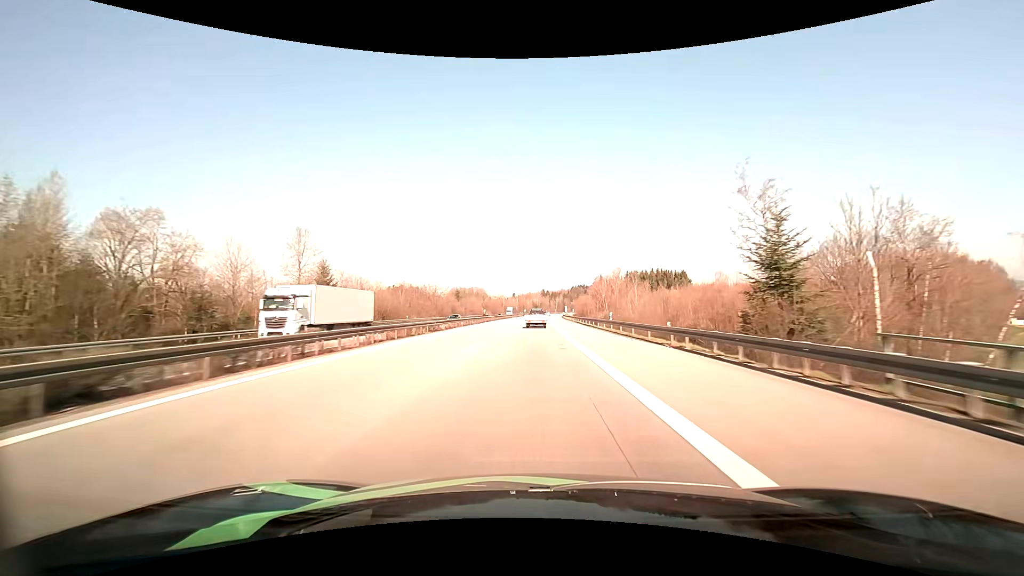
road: motorway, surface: asphalt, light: Day
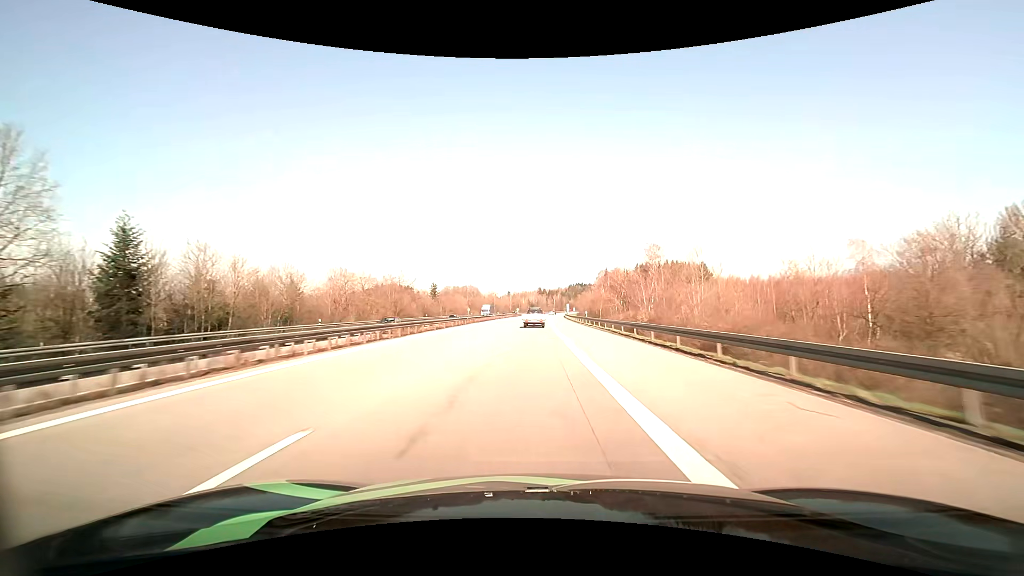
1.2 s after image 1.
(+0.2, +34.2) m; +1°
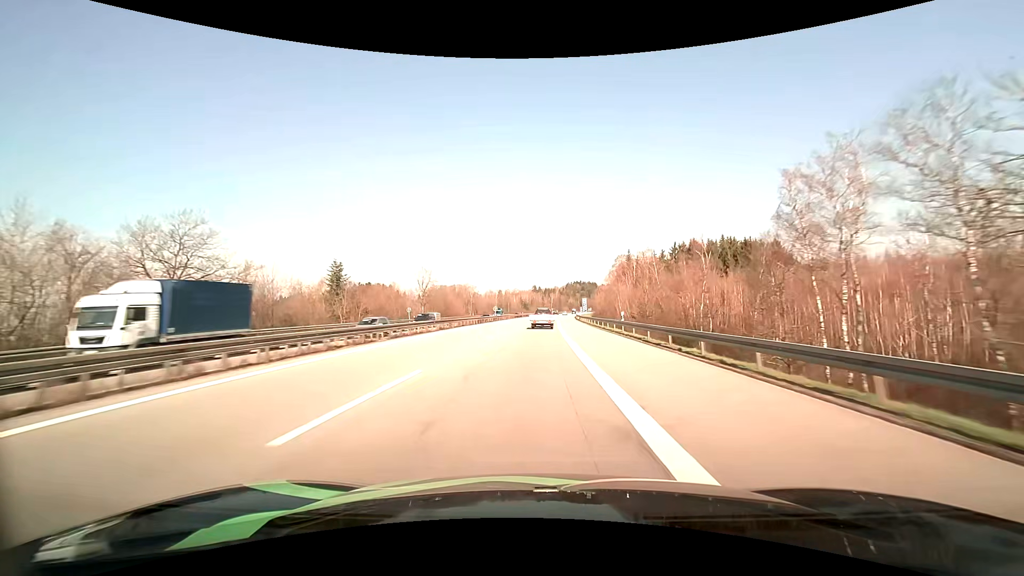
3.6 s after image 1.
(+0.1, +66.7) m; 0°
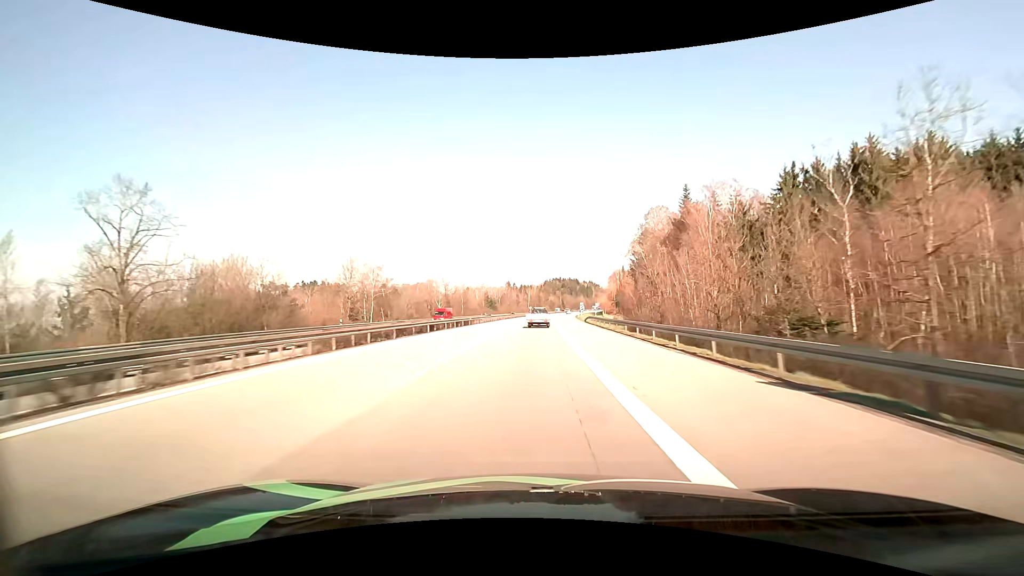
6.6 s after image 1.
(+1.7, +81.2) m; +3°
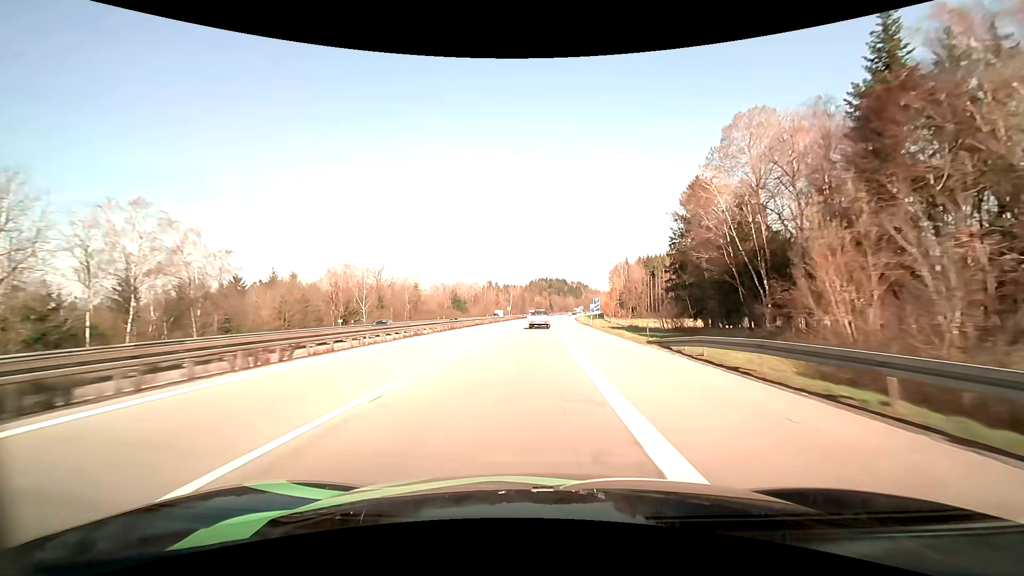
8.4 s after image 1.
(+0.7, +47.9) m; +2°
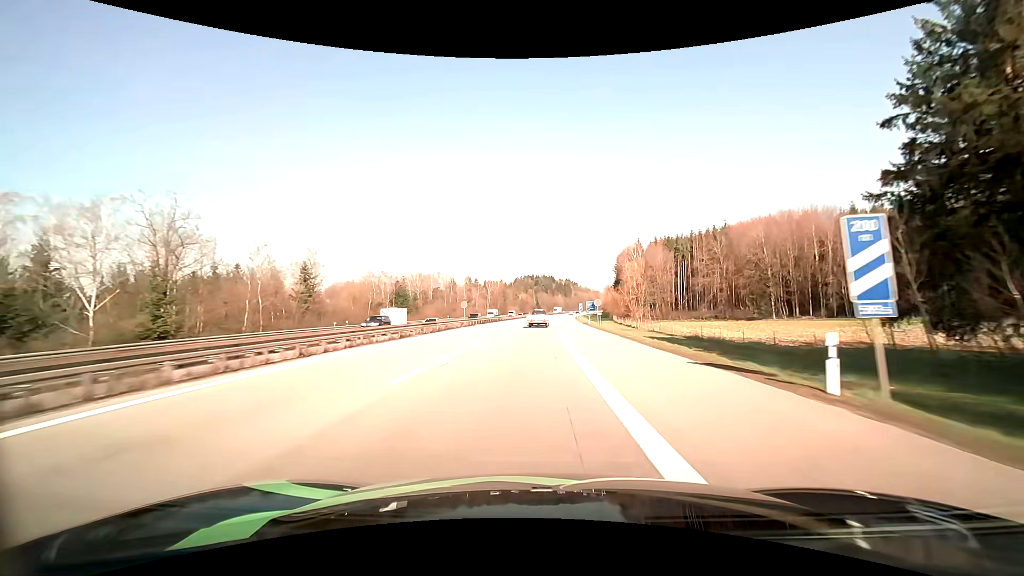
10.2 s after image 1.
(+0.6, +48.7) m; +2°
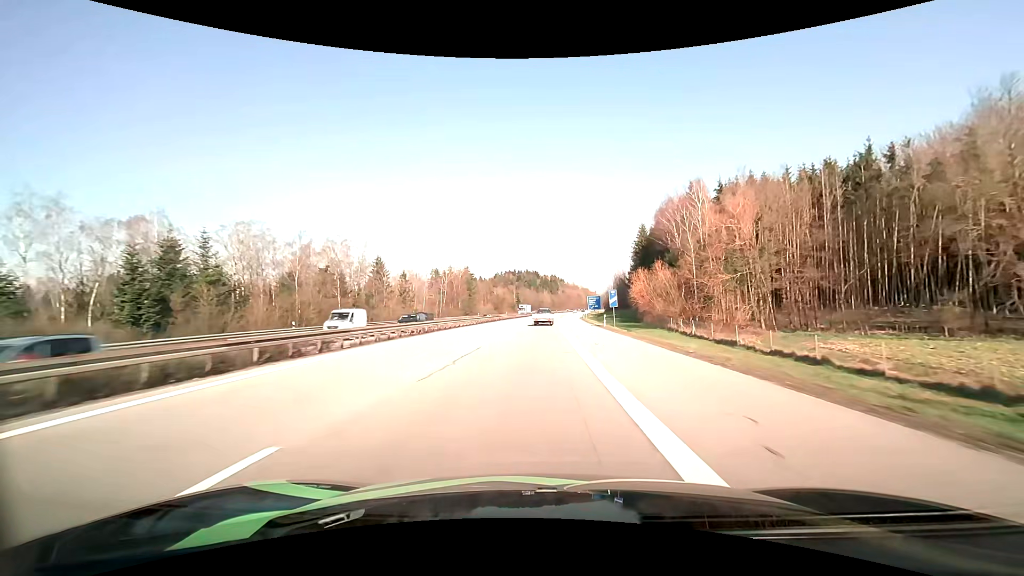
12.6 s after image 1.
(+1.1, +64.7) m; +2°
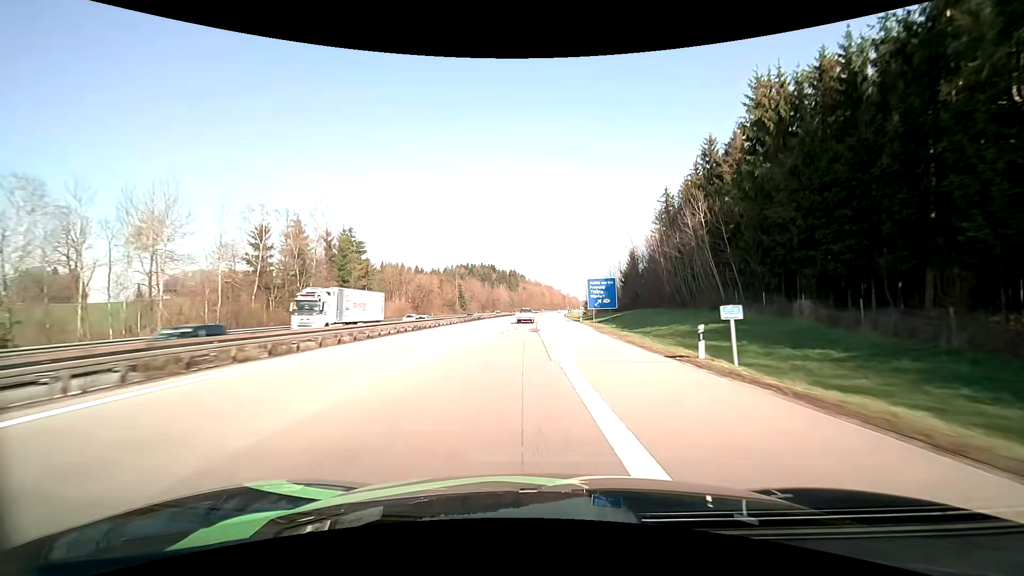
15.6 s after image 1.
(+2.3, +77.4) m; +4°
(0, +10) (0, +20) (+1, +30) (+1, +40) (+1, +50) (+2, +60) (+2, +70) (+2, +80) (+3, +90) (+3, +100) m
